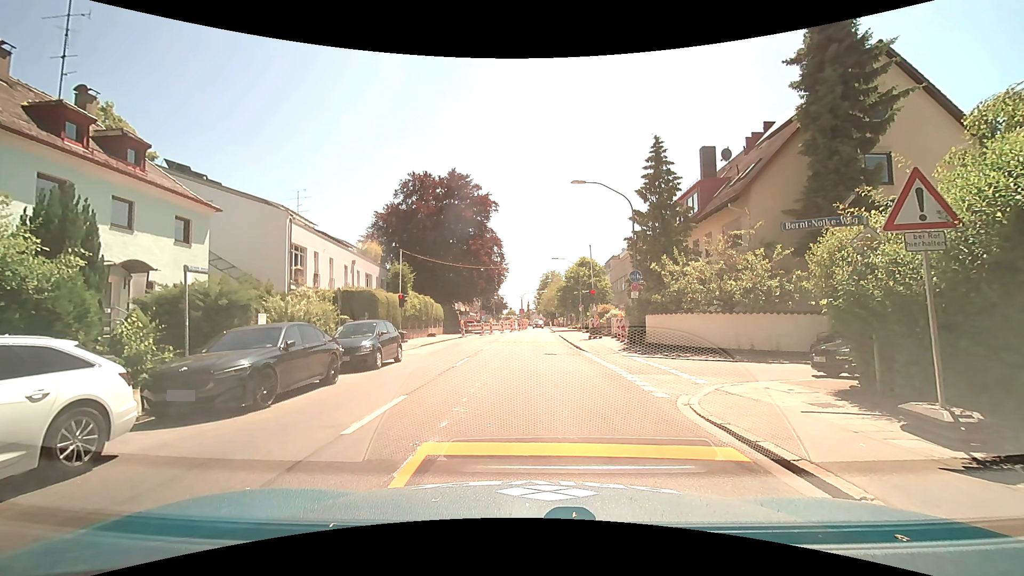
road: secondary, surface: asphalt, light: Day
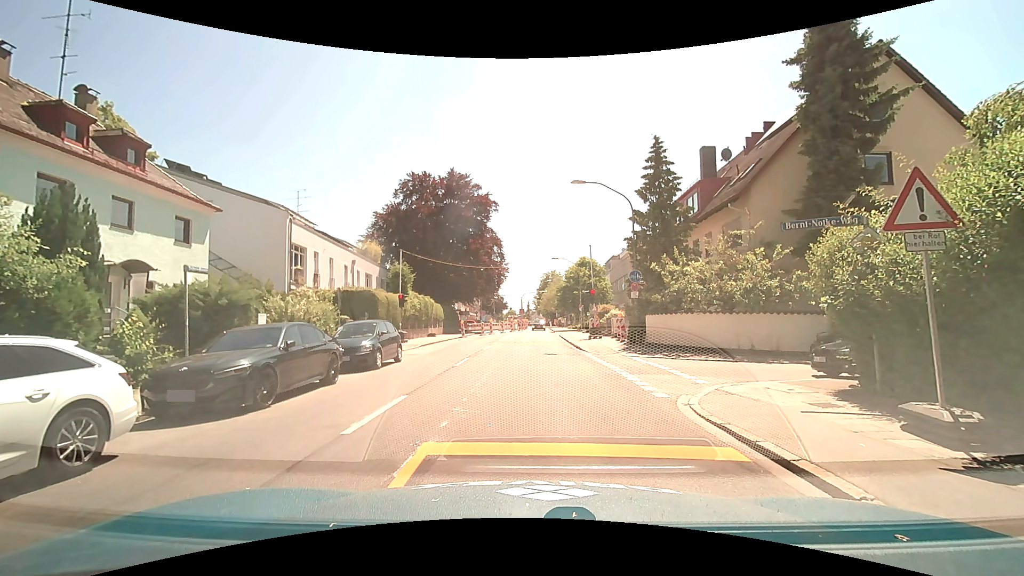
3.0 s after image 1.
(0.0, 0.0) m; 0°
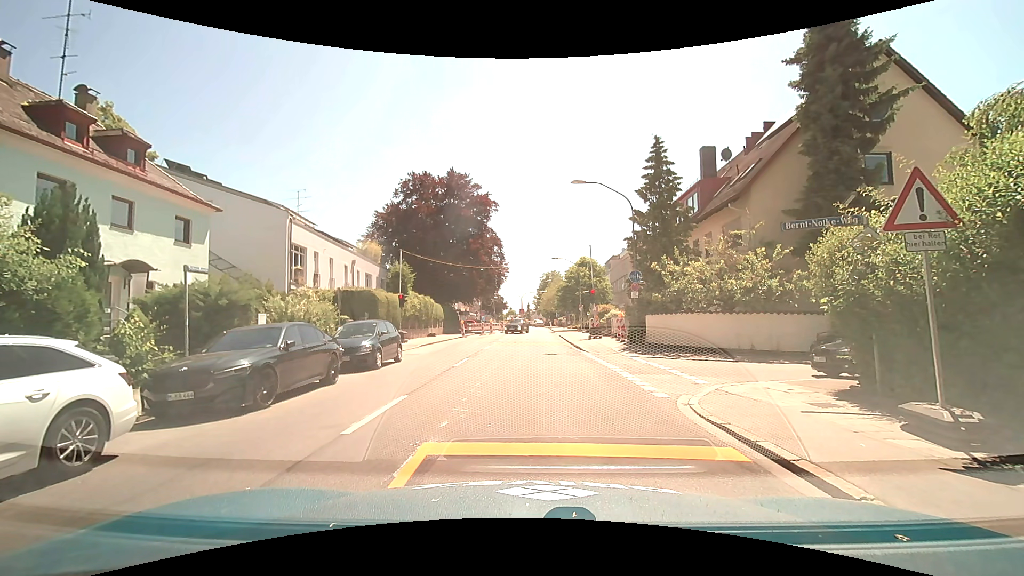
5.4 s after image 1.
(0.0, 0.0) m; 0°
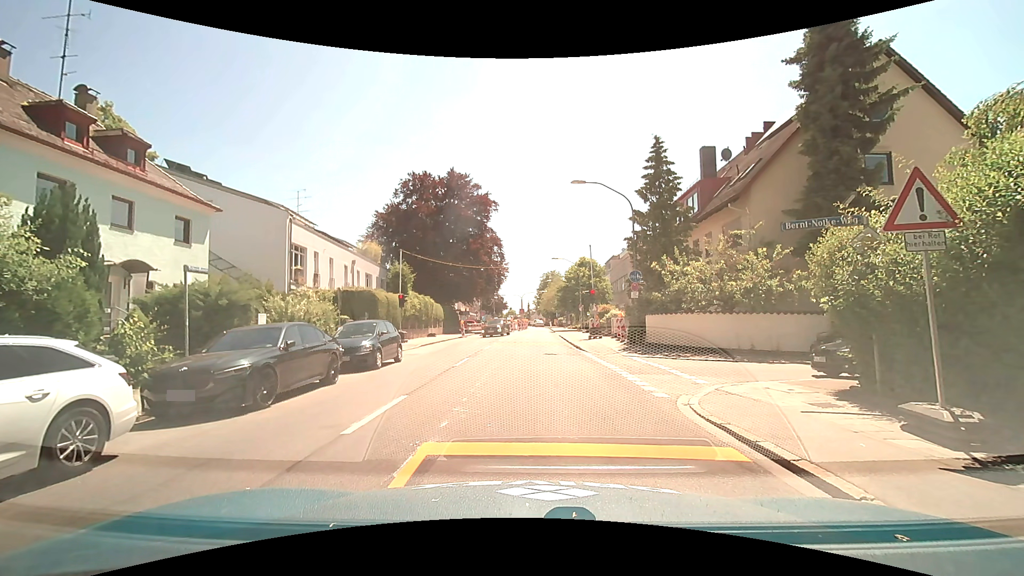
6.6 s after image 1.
(0.0, 0.0) m; 0°
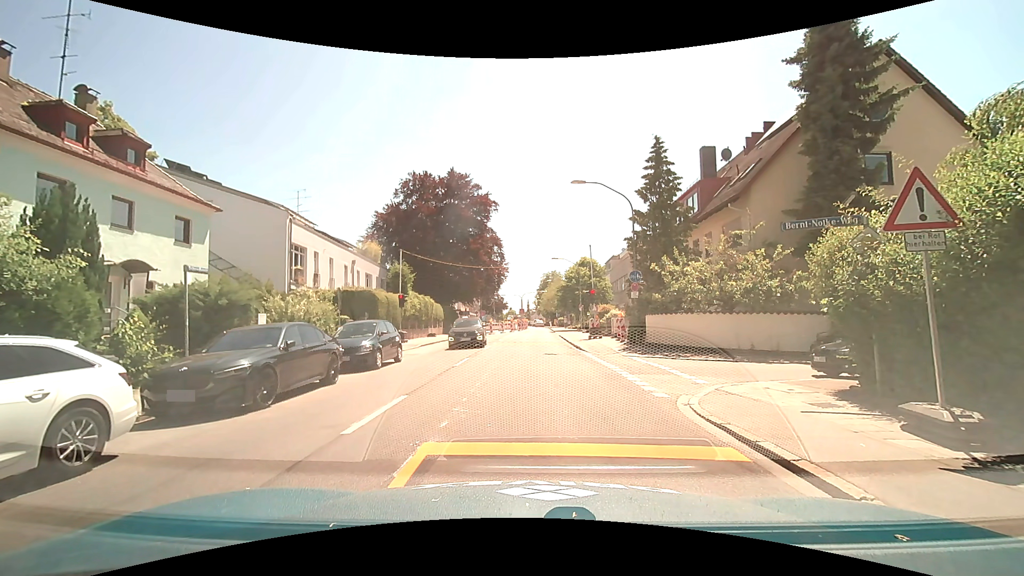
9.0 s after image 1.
(0.0, 0.0) m; 0°
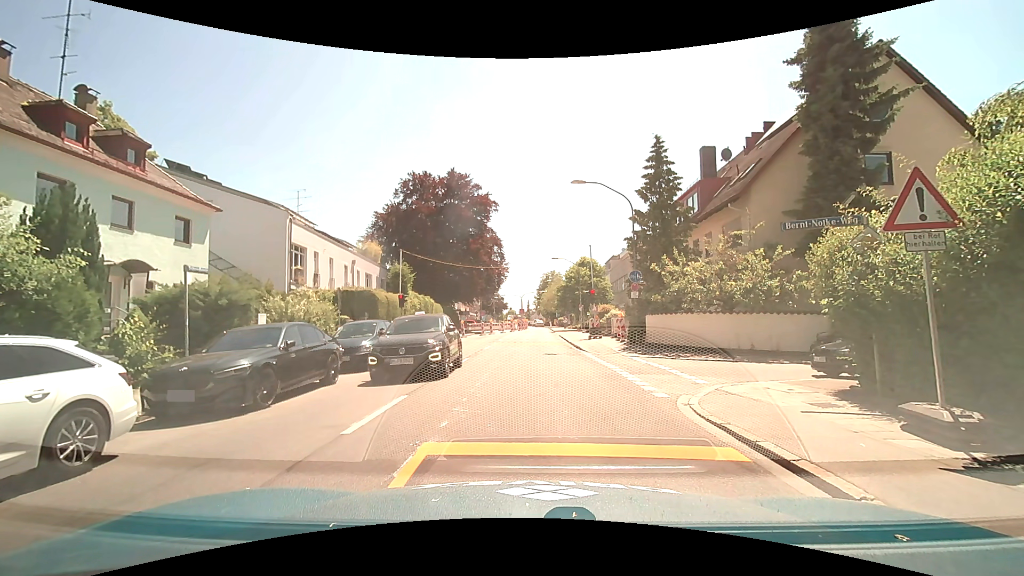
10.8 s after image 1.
(0.0, 0.0) m; 0°
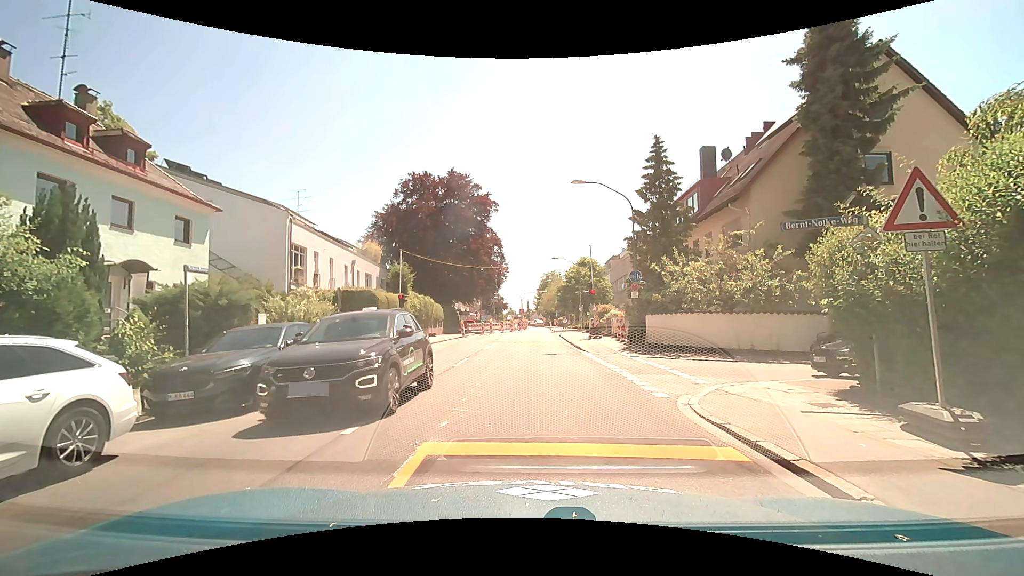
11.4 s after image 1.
(0.0, 0.0) m; 0°
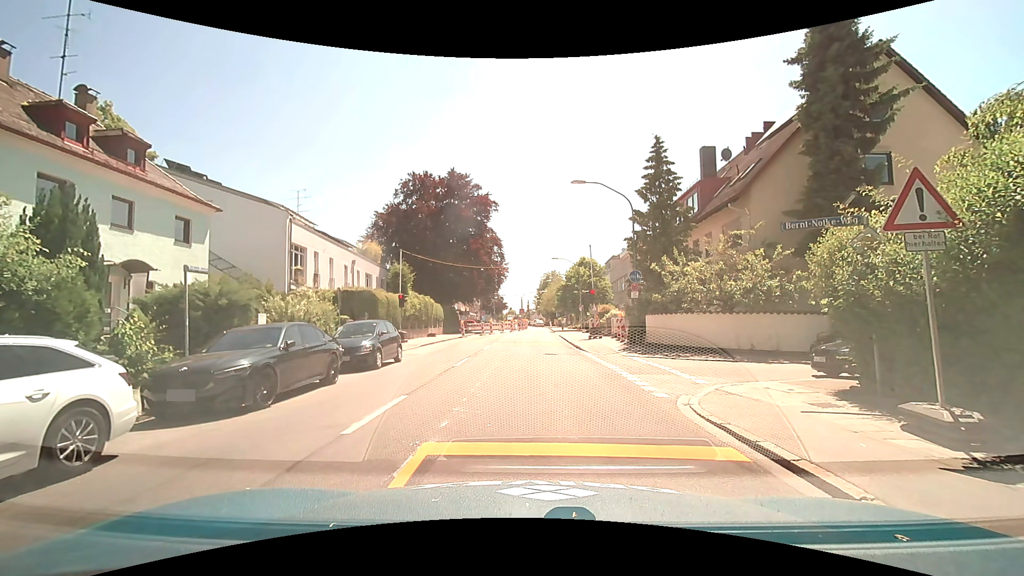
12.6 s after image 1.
(0.0, 0.0) m; 0°
